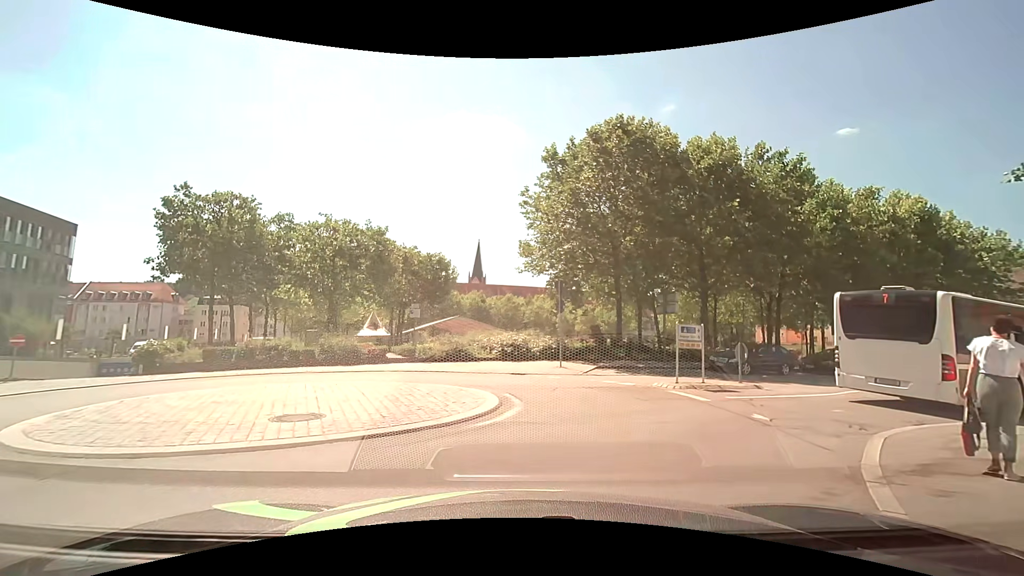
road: residential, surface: asphalt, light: Day
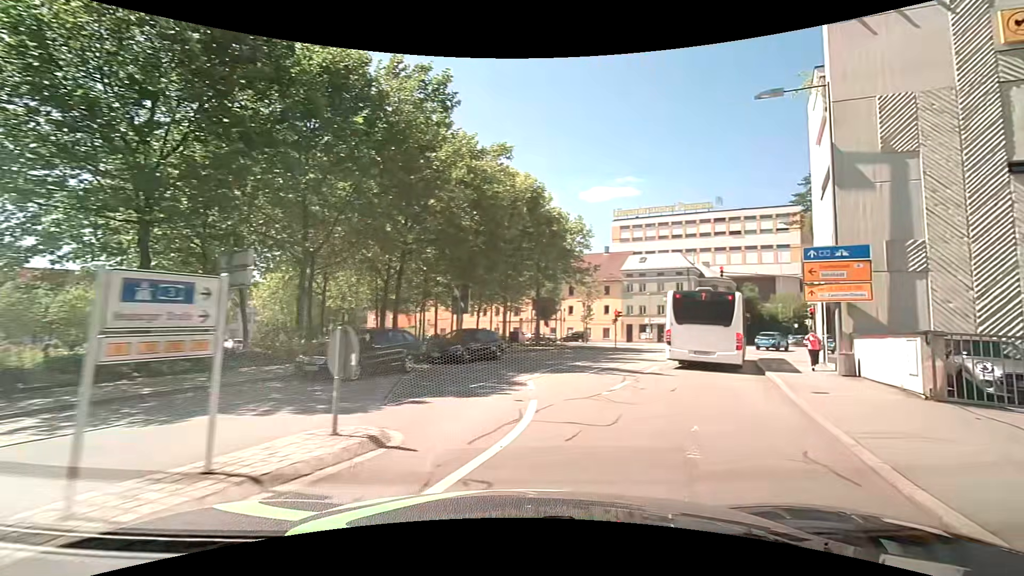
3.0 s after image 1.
(+3.3, +10.5) m; +43°
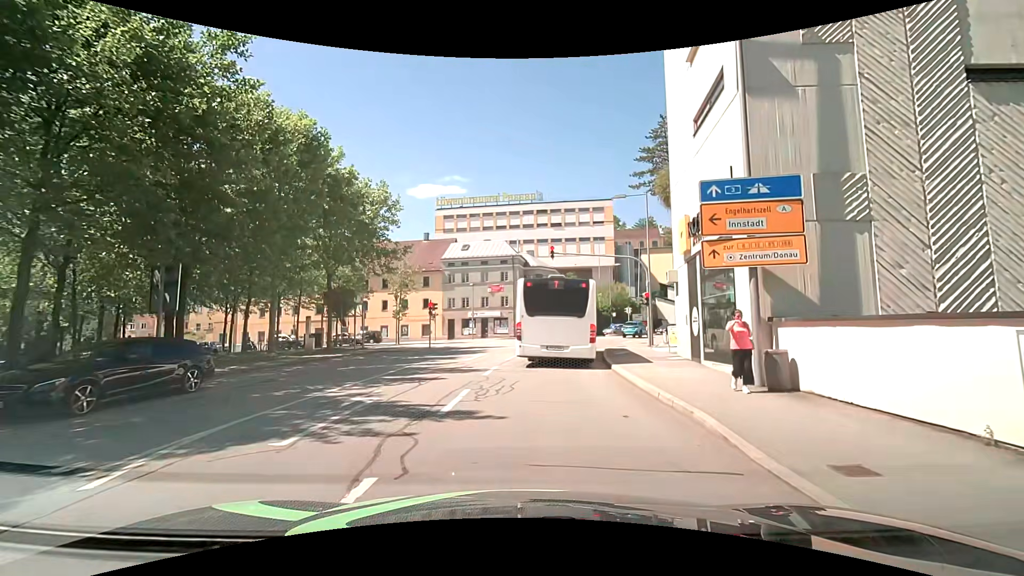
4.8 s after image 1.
(+2.0, +8.6) m; +21°
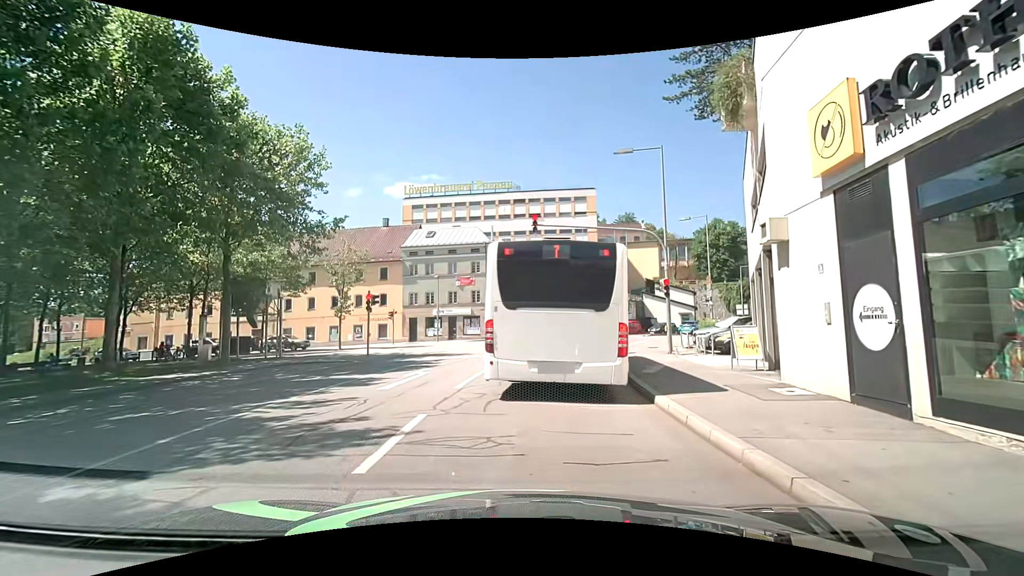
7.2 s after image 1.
(+0.2, +8.6) m; +1°
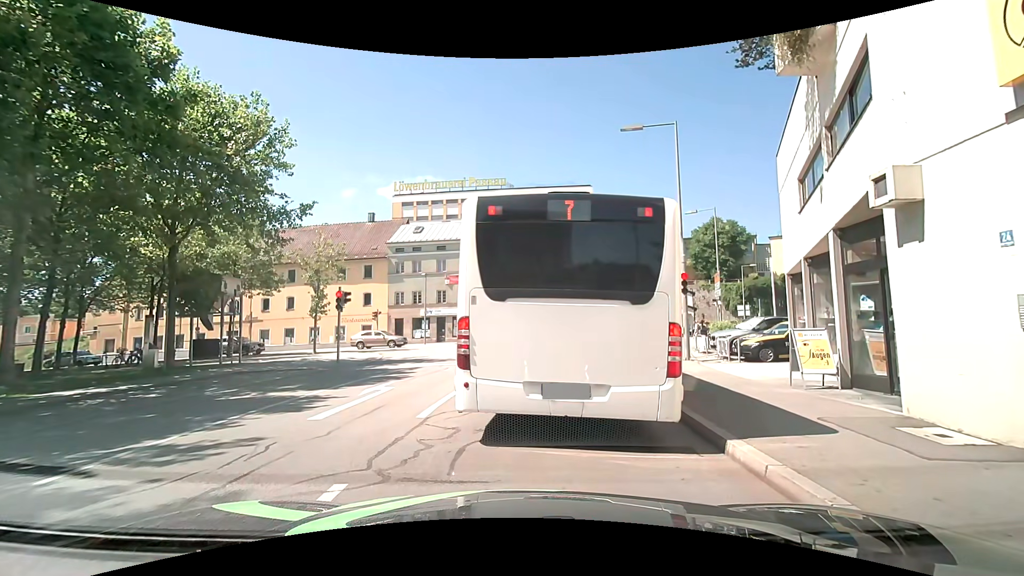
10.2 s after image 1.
(+0.1, +3.0) m; +3°
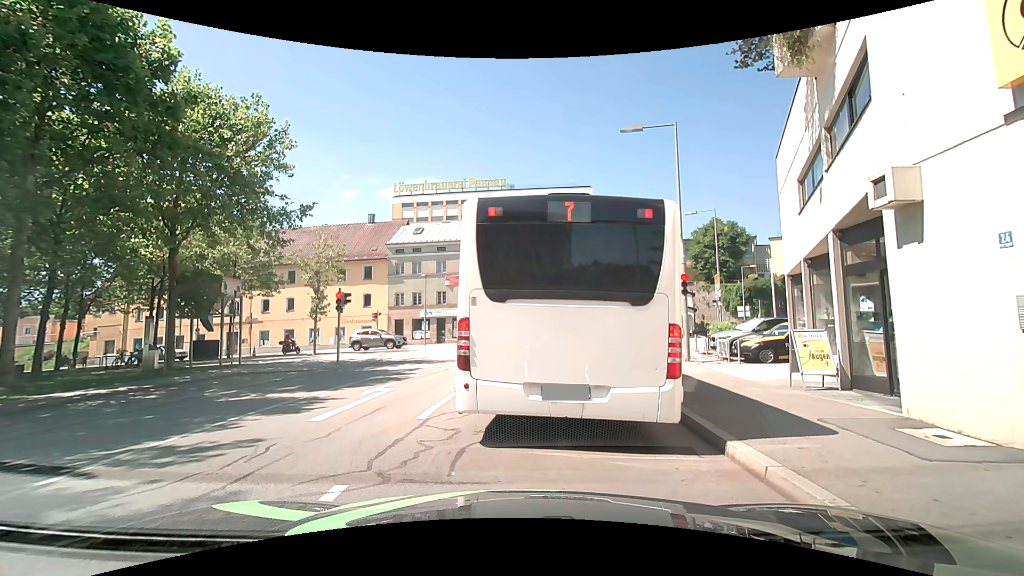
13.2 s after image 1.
(0.0, +0.1) m; 0°
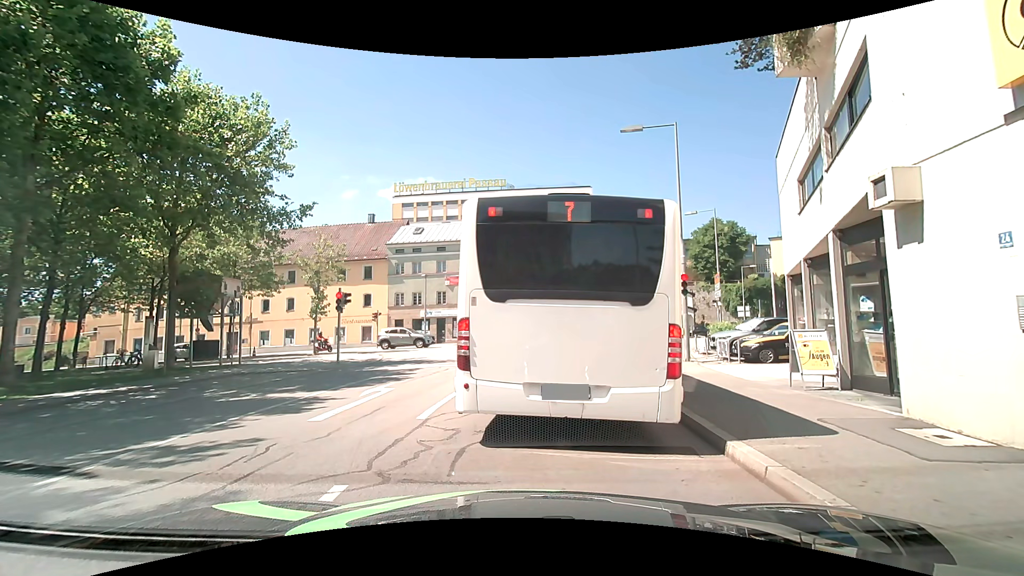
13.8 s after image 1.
(0.0, 0.0) m; 0°
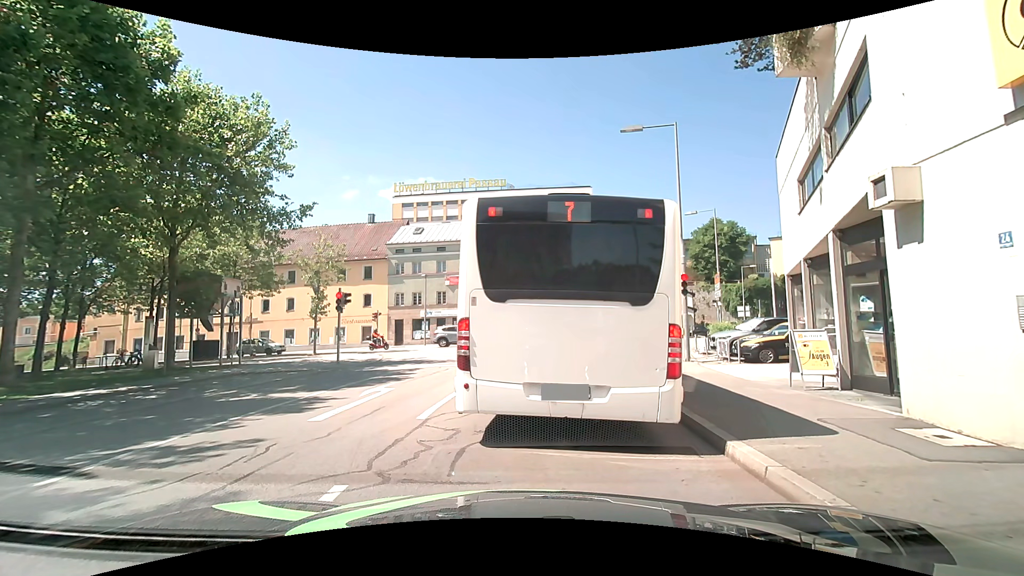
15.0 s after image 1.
(0.0, 0.0) m; 0°
